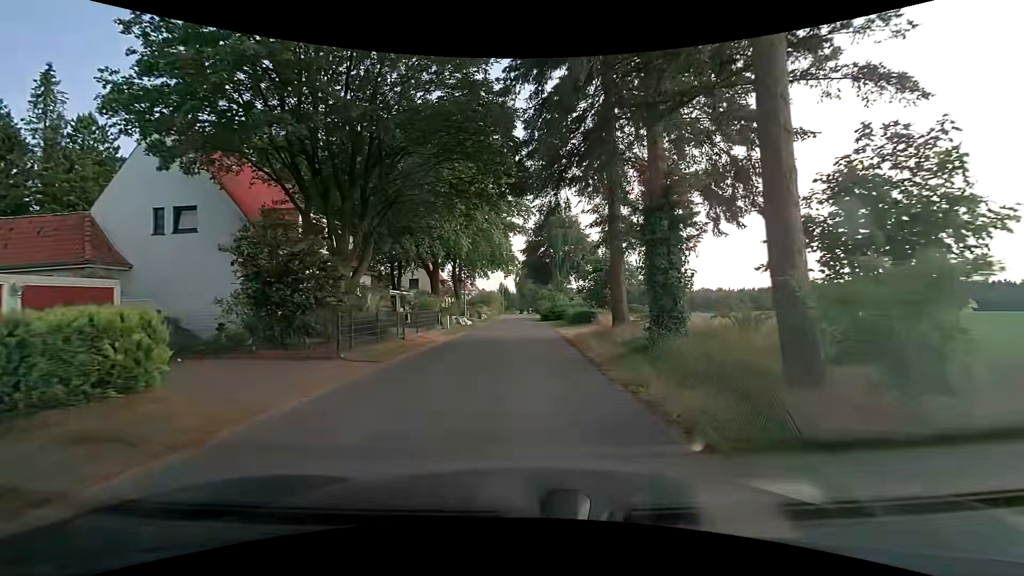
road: unclassified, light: Day
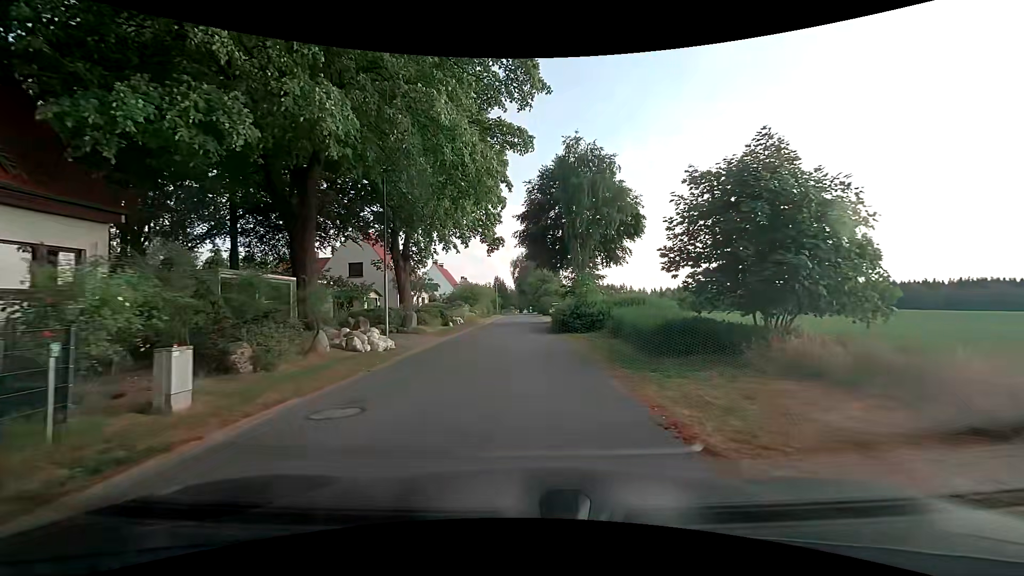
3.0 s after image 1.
(+0.2, +22.6) m; +1°
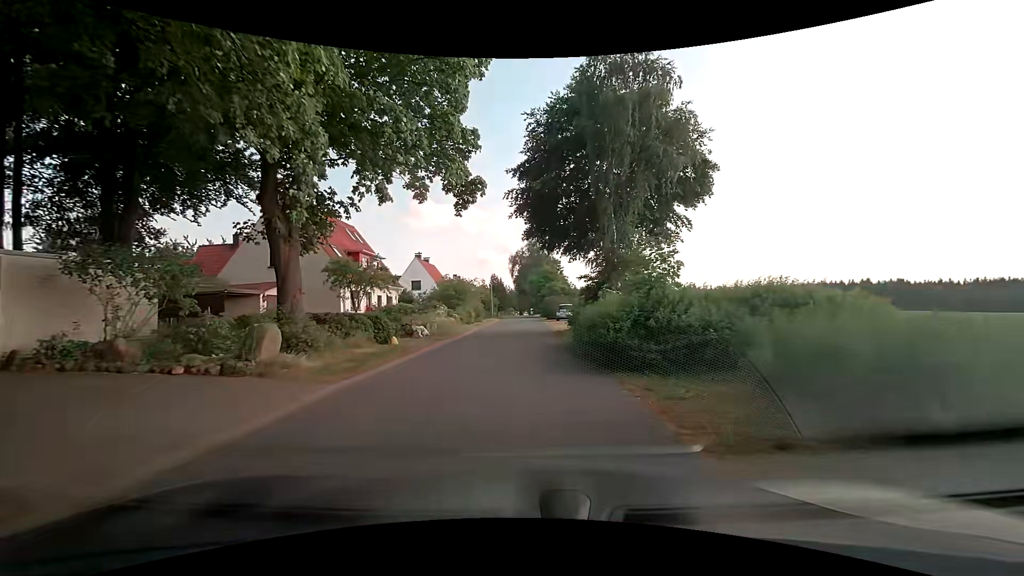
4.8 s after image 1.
(-0.2, +13.5) m; -1°
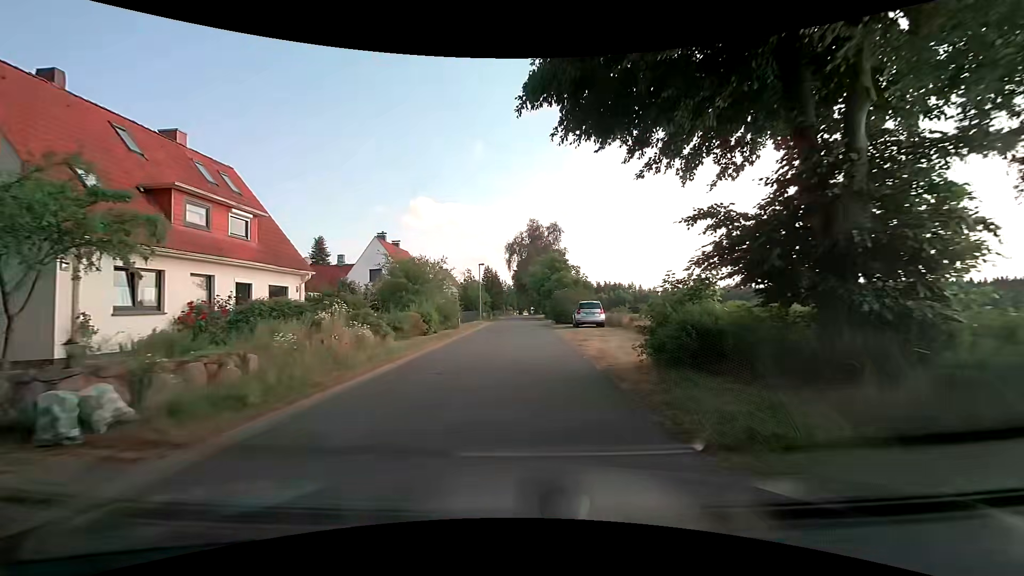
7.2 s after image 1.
(-0.1, +18.1) m; -1°
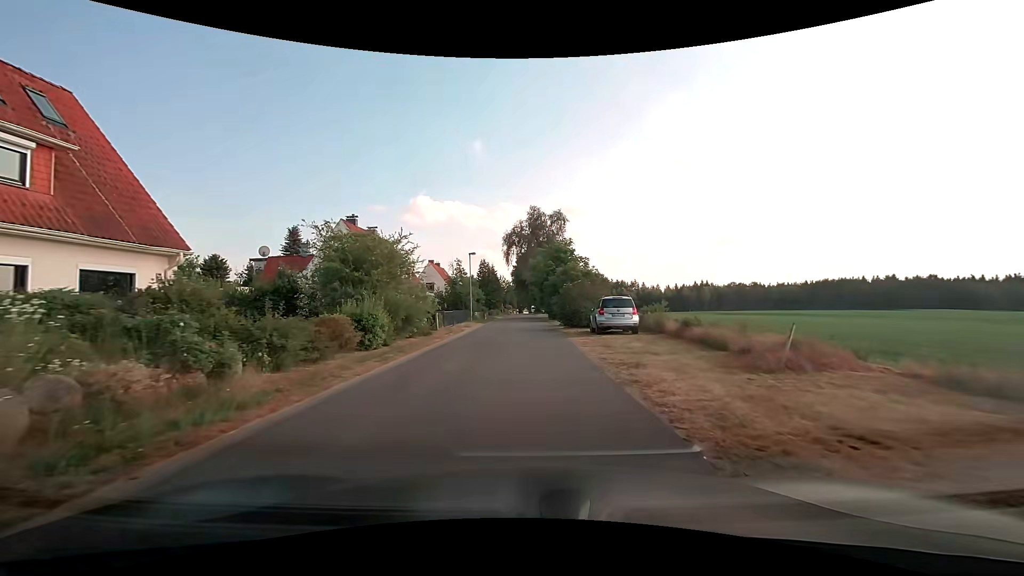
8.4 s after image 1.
(0.0, +9.1) m; 0°
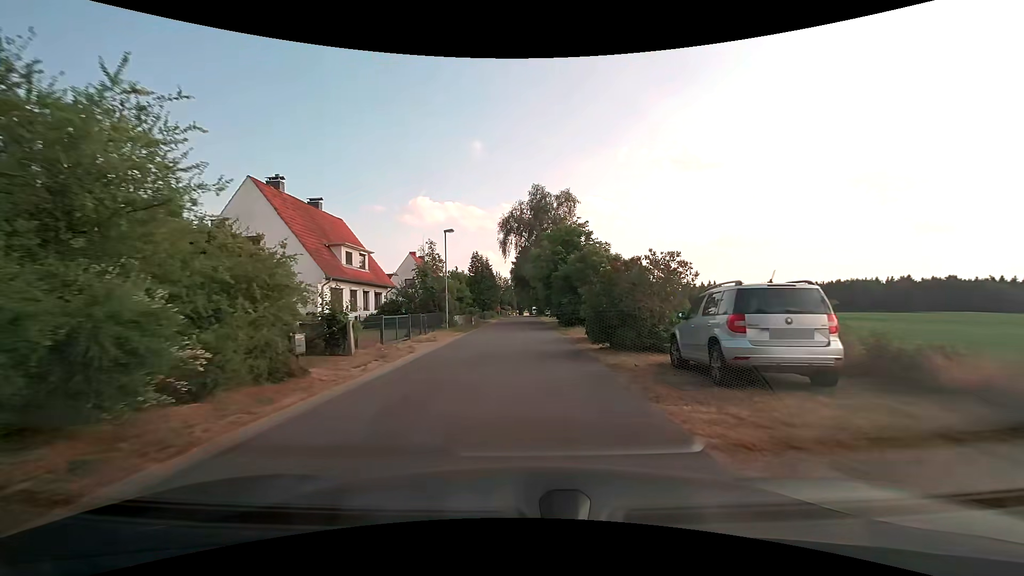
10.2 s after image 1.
(0.0, +13.6) m; 0°
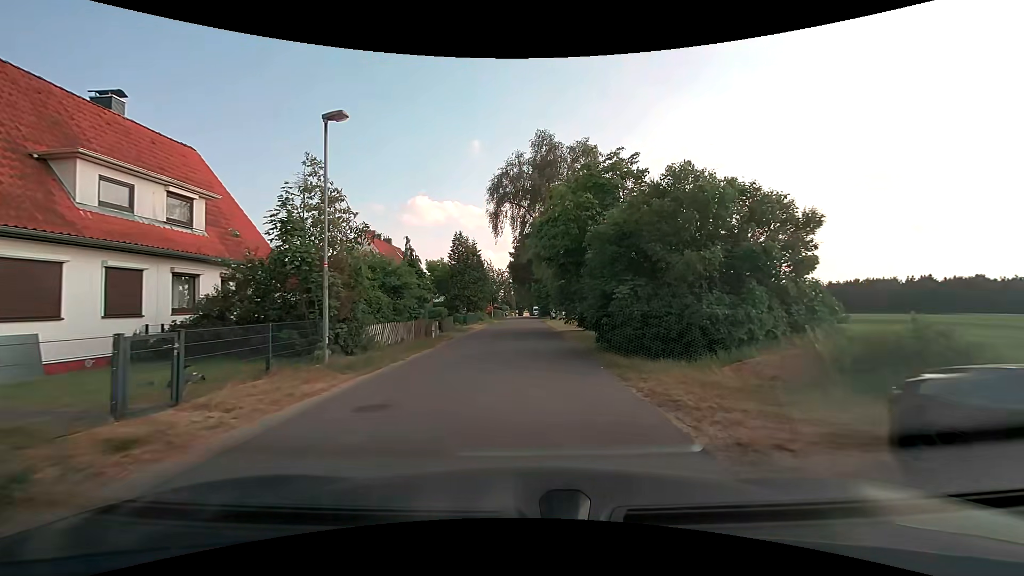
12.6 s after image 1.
(0.0, +18.0) m; 0°
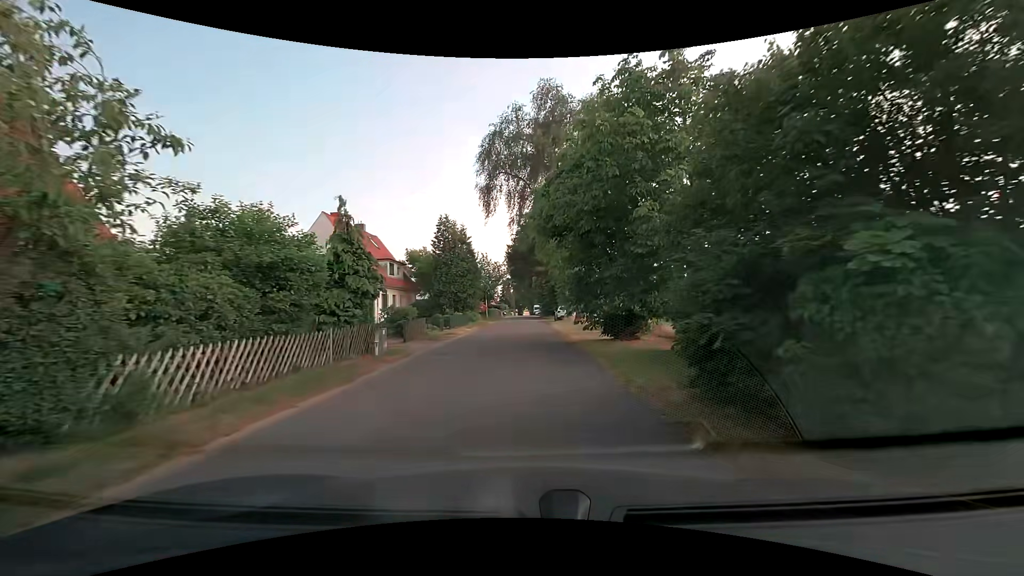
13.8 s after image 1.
(-0.1, +9.0) m; 0°
(0, +10) (0, +20) (0, +30) (0, +40) (0, +50) (0, +60) (0, +70) (0, +80) (0, +90) (0, +100) m
